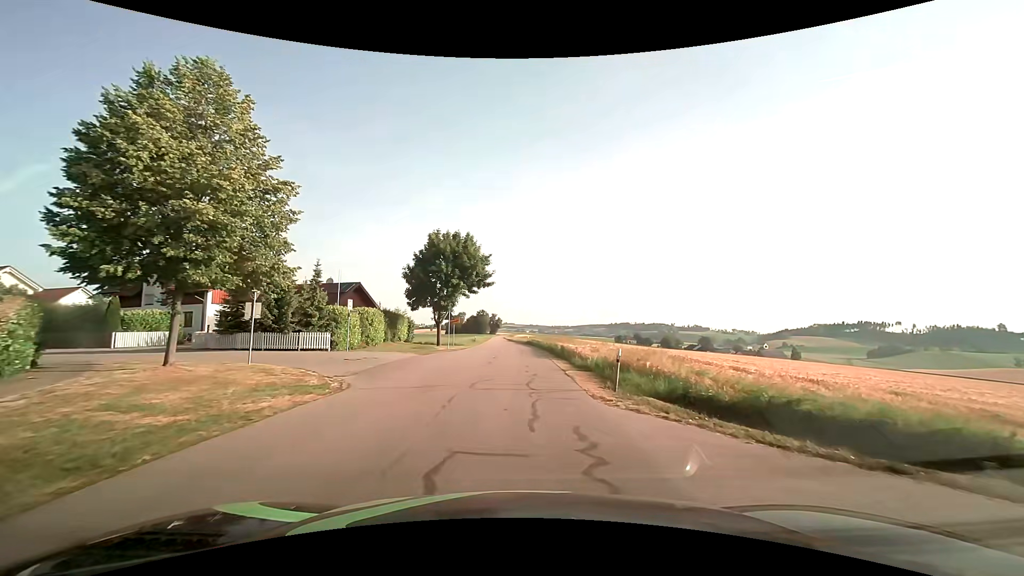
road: tertiary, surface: asphalt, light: Day
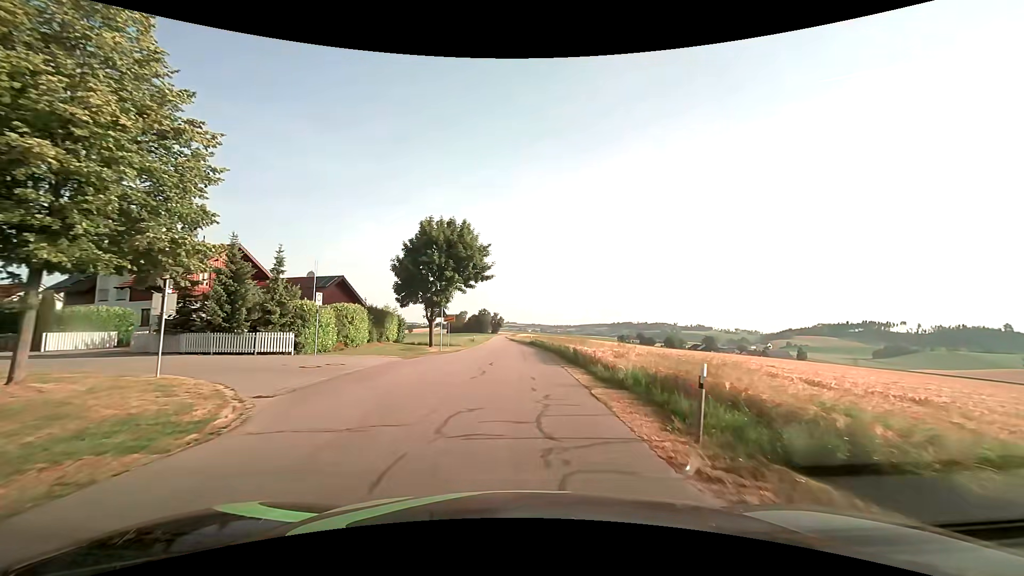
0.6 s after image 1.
(0.0, +5.1) m; 0°
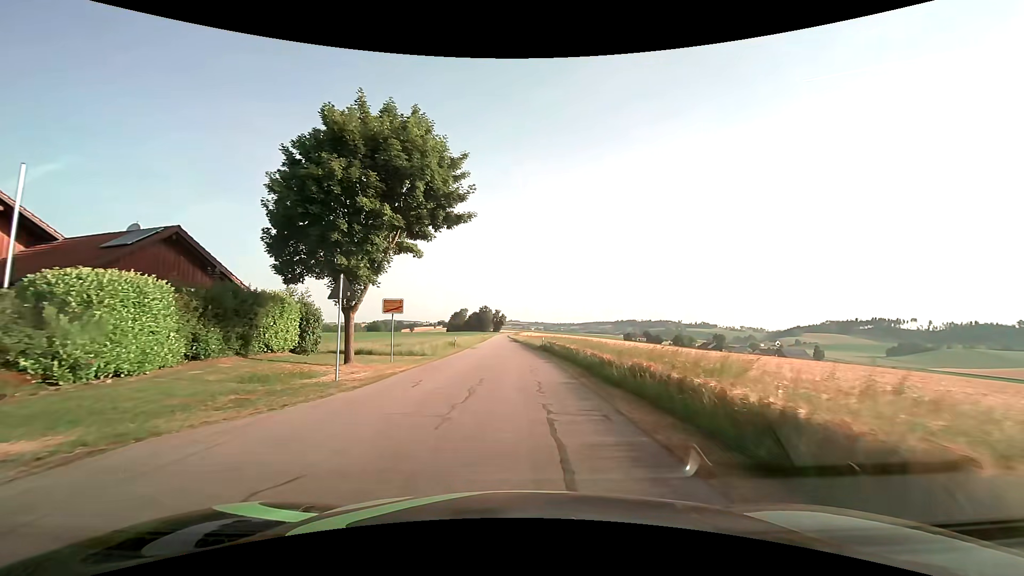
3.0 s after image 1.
(0.0, +20.6) m; 0°
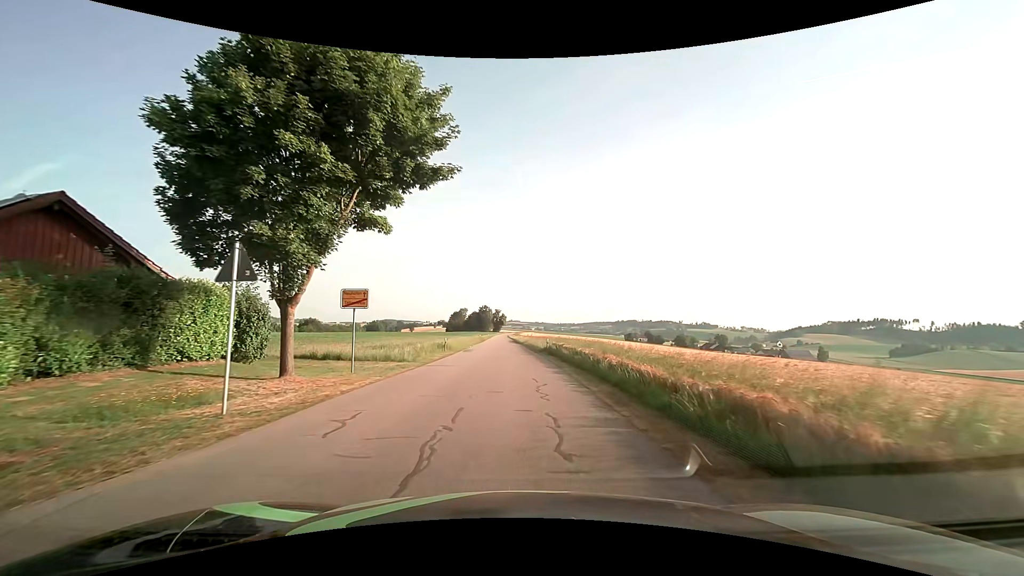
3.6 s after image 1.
(0.0, +5.5) m; 0°
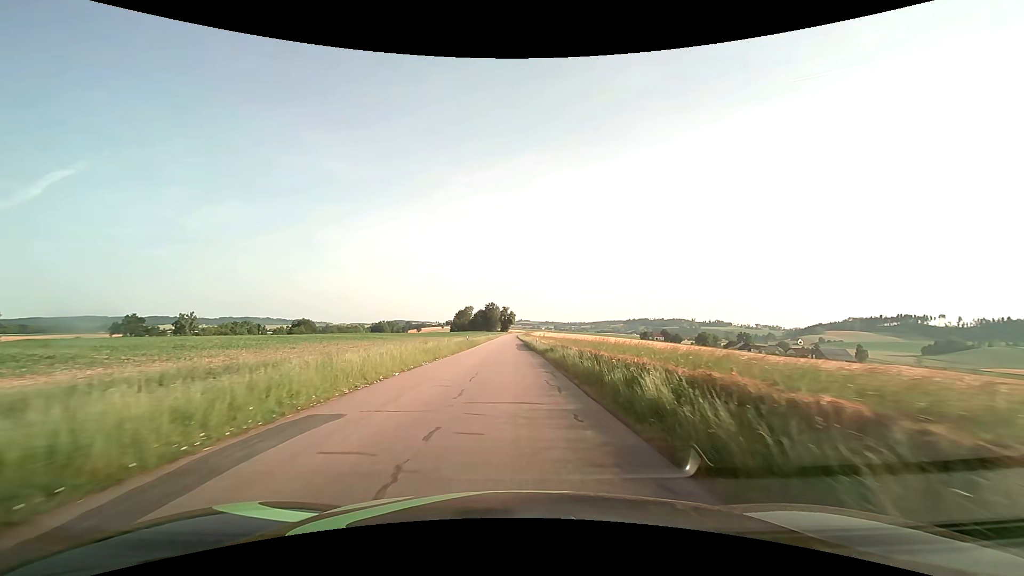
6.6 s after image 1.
(-0.3, +32.9) m; -1°
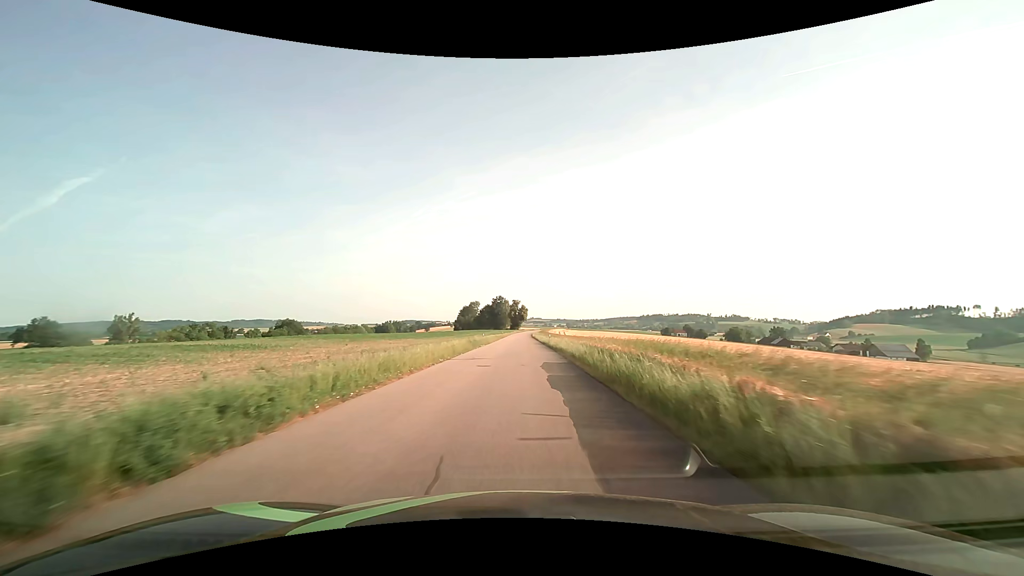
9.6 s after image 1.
(-0.8, +45.5) m; -1°
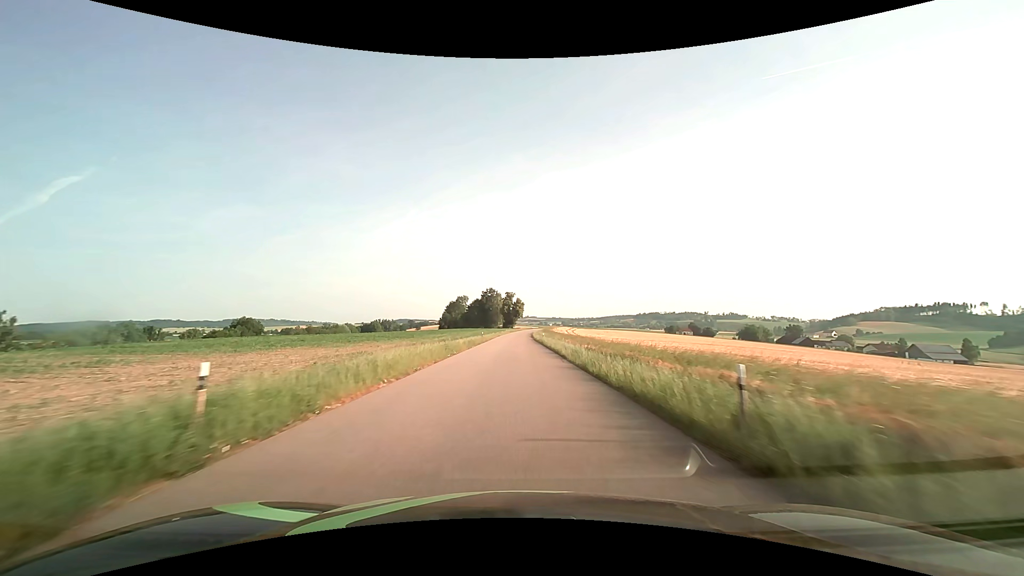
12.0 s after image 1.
(+0.2, +44.4) m; 0°
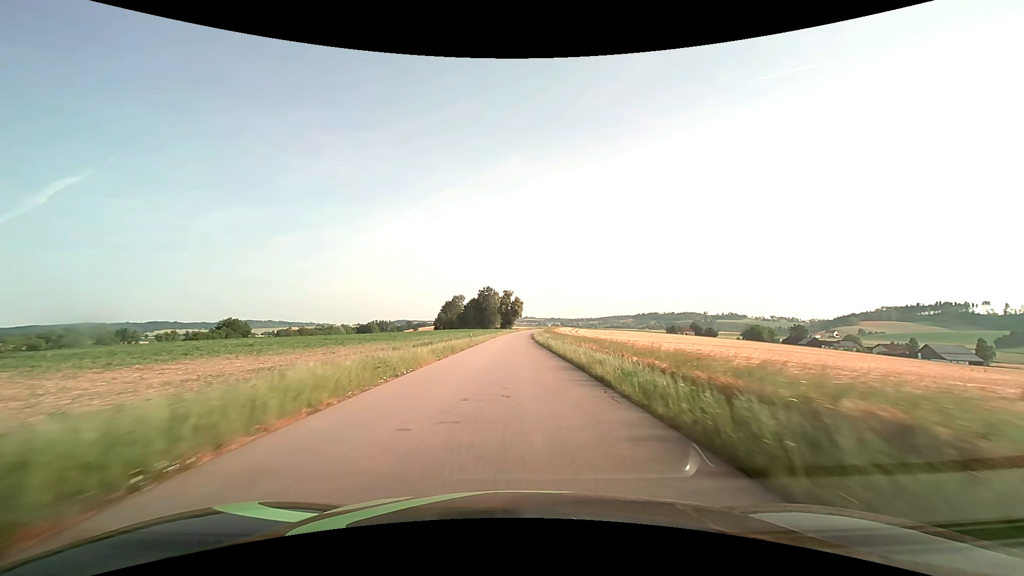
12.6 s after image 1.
(0.0, +11.8) m; 0°
(0, +10) (0, +20) (0, +30) (0, +40) (0, +50) (0, +60) (+1, +70) (+1, +80) (+1, +90) (+2, +100) m
